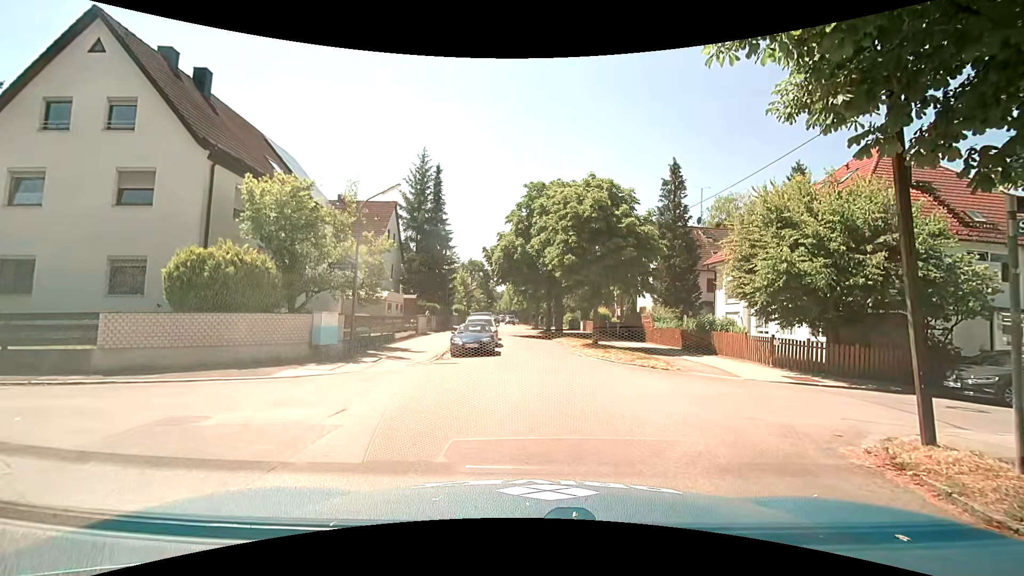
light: Day
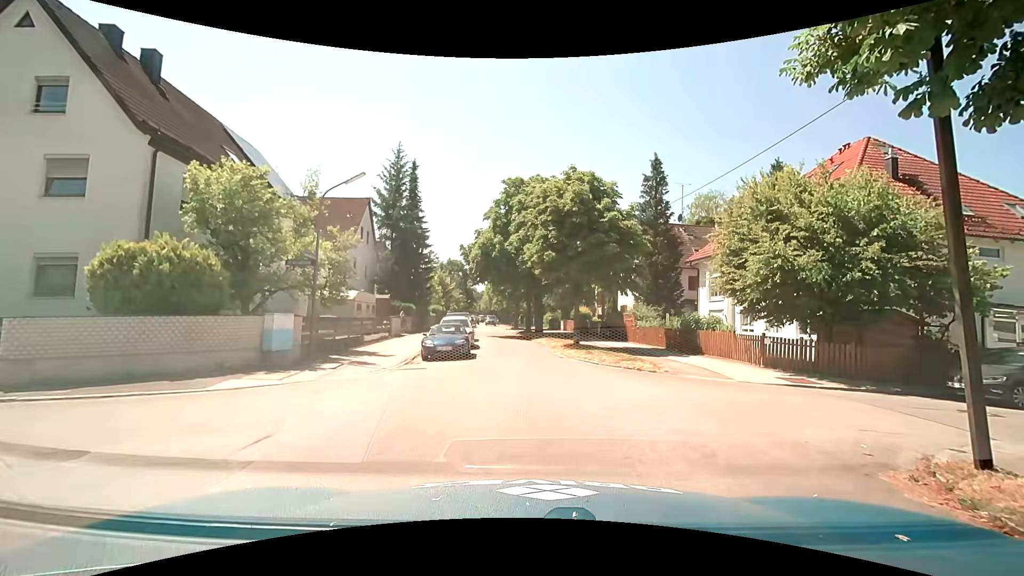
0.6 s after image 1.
(+0.1, +1.3) m; +4°
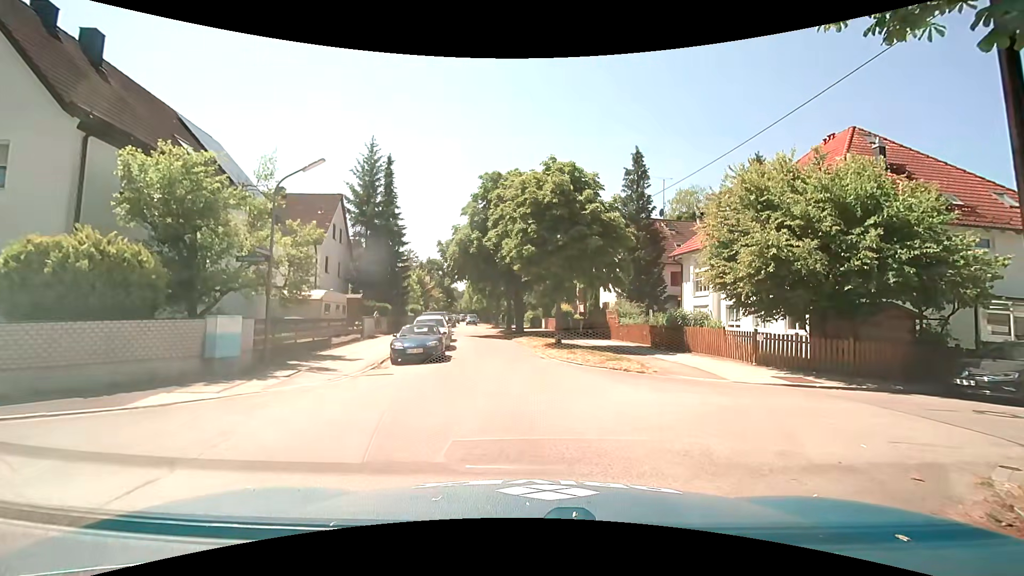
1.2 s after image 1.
(0.0, +1.3) m; +4°
